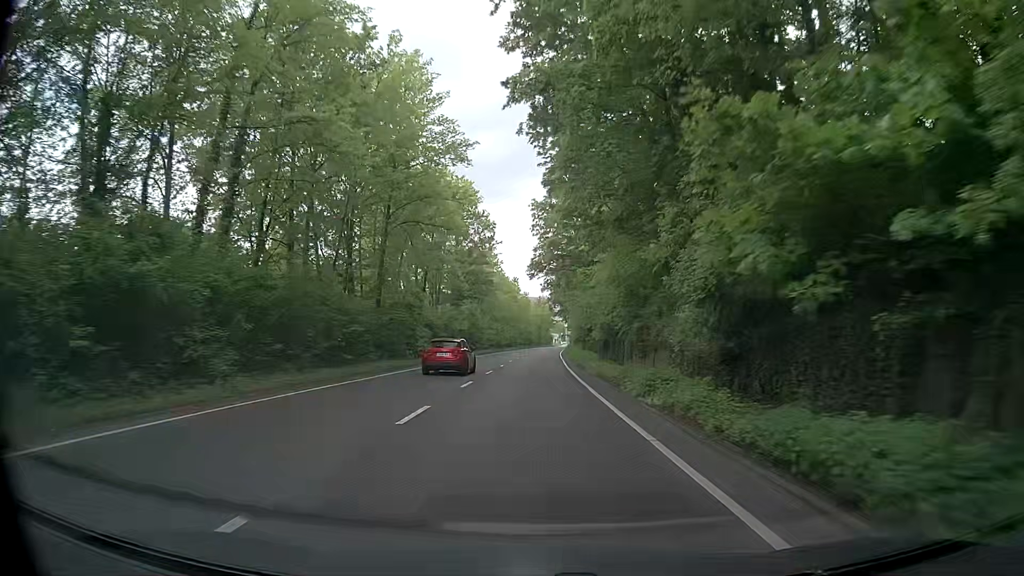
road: secondary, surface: asphalt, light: Day
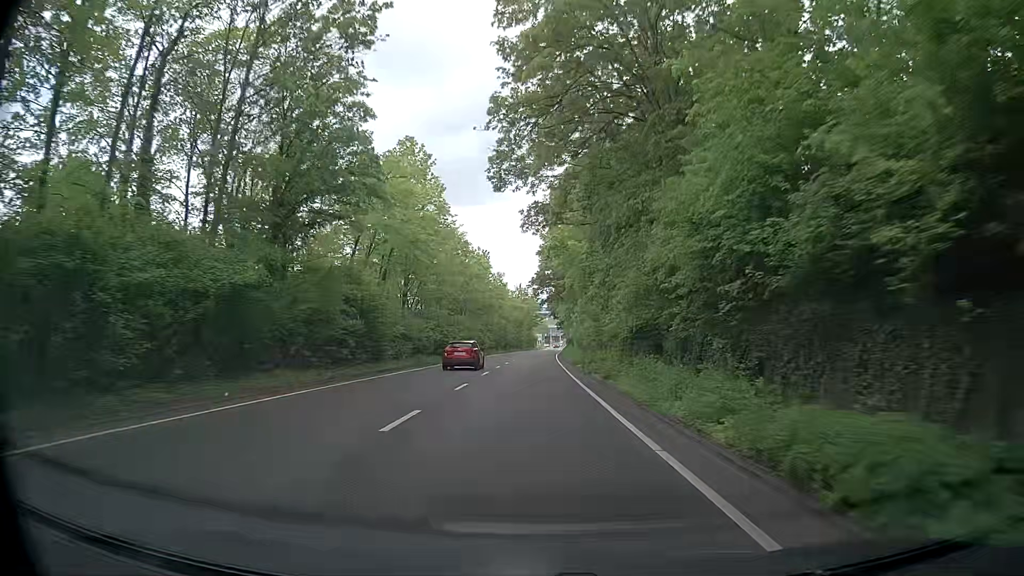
(+1.1, +45.8) m; +2°
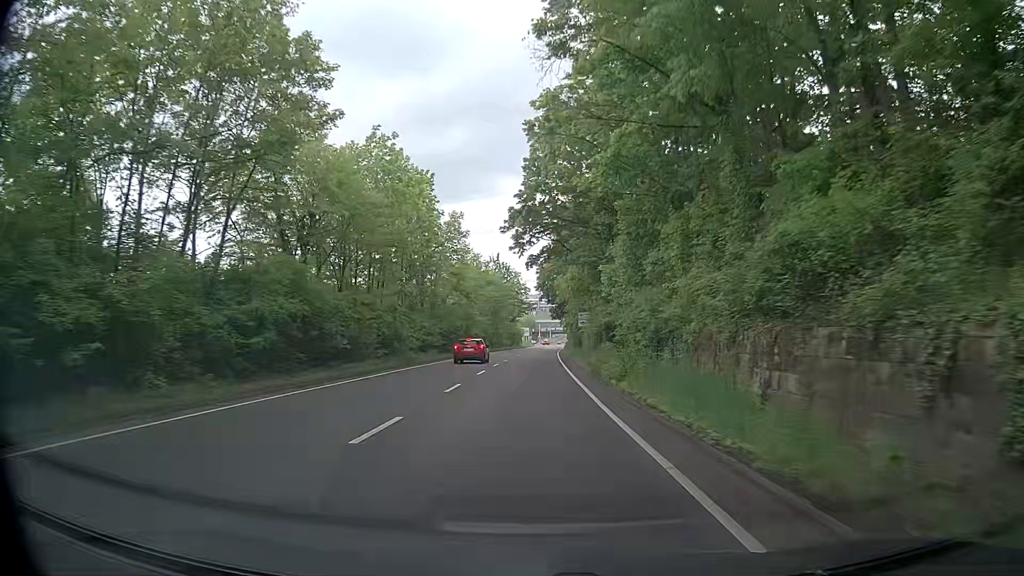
(+1.2, +46.3) m; +2°
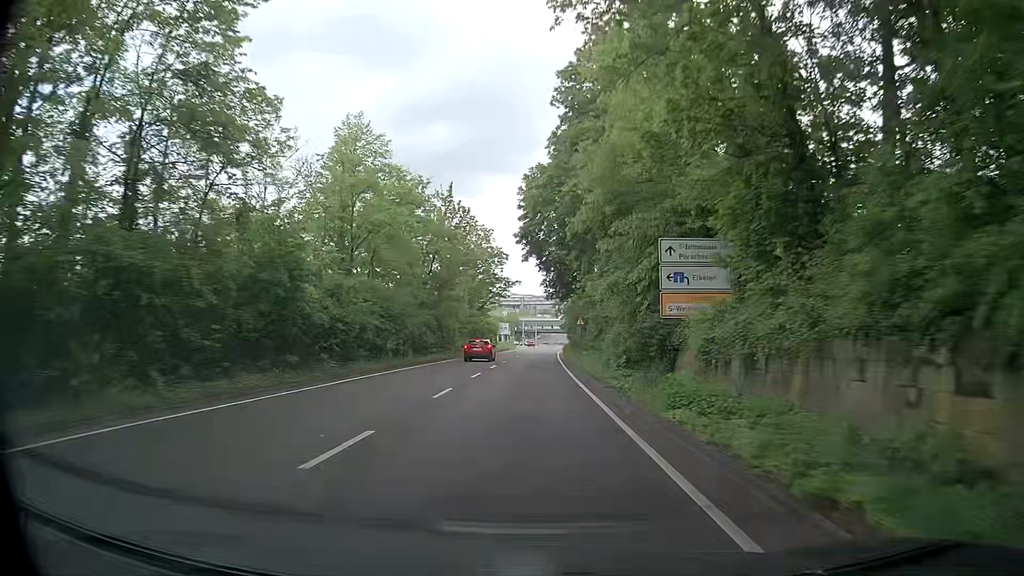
(+0.3, +46.8) m; +1°
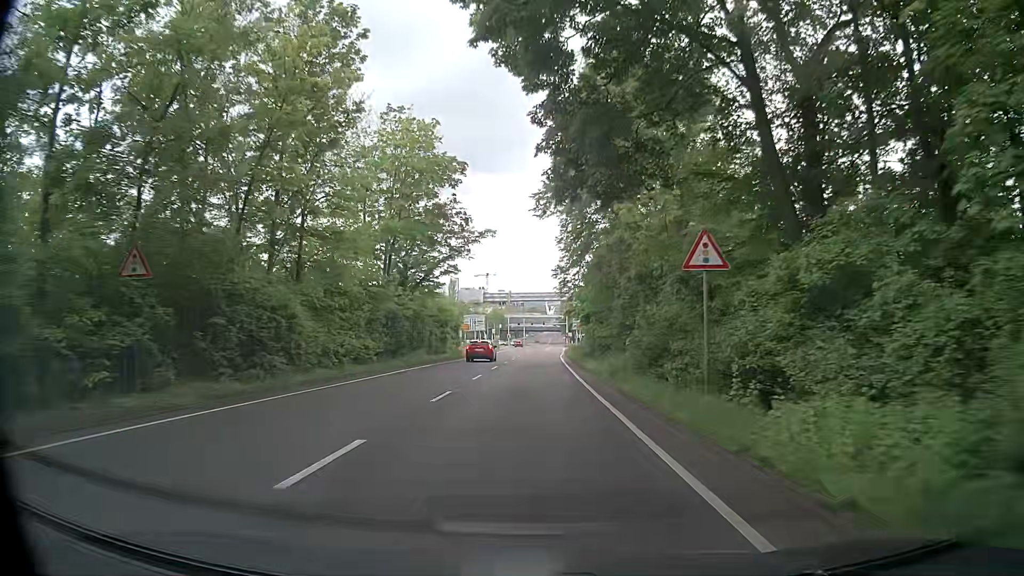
(+0.1, +36.8) m; 0°
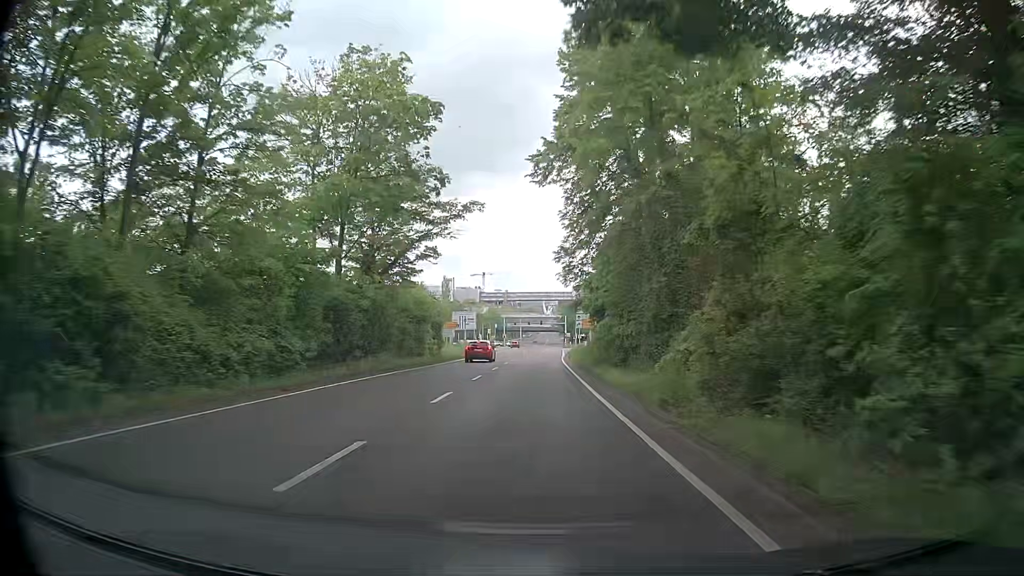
(+0.1, +9.1) m; 0°
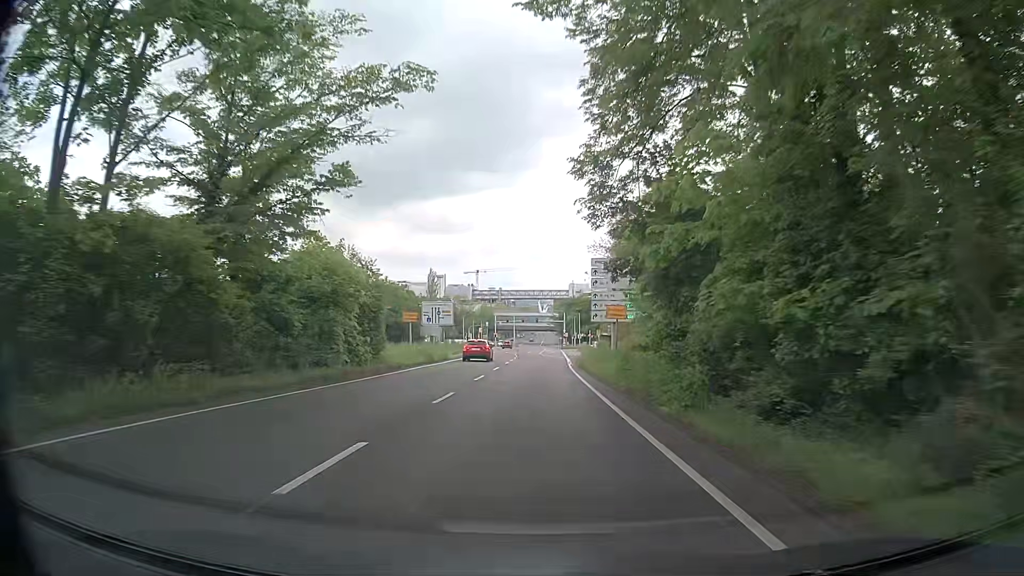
(+0.2, +18.1) m; +1°
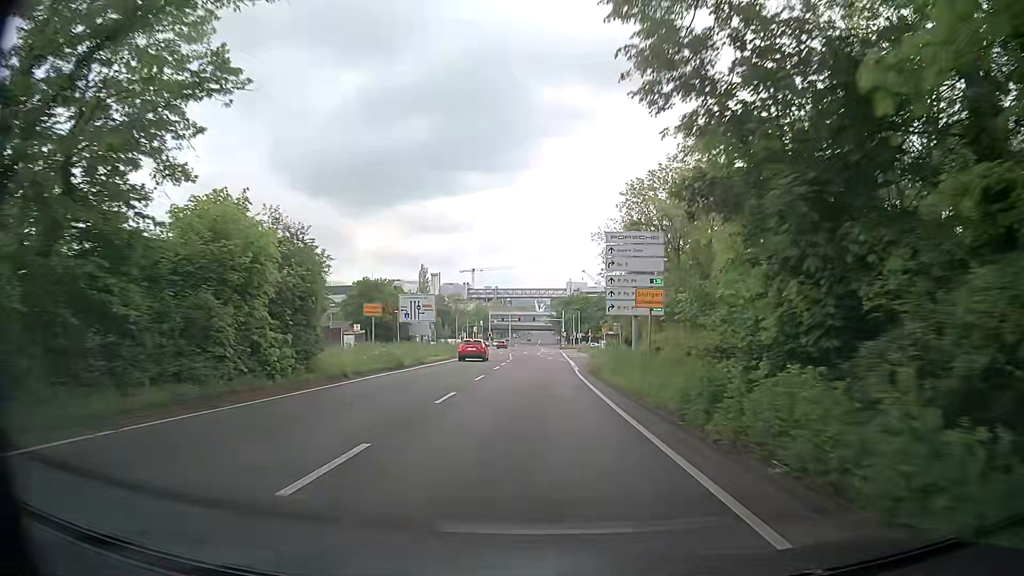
(0.0, +9.0) m; +1°
